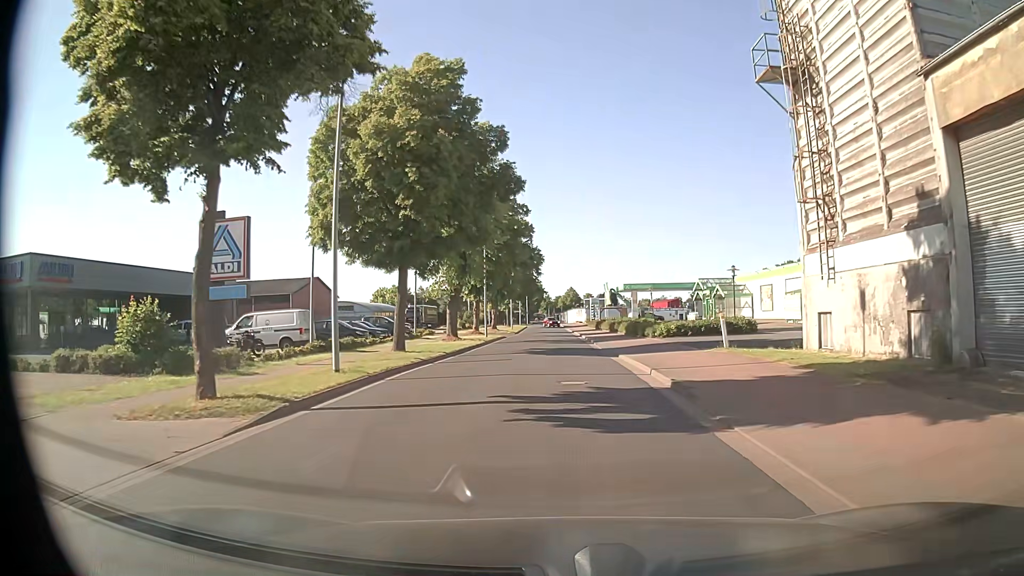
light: Day
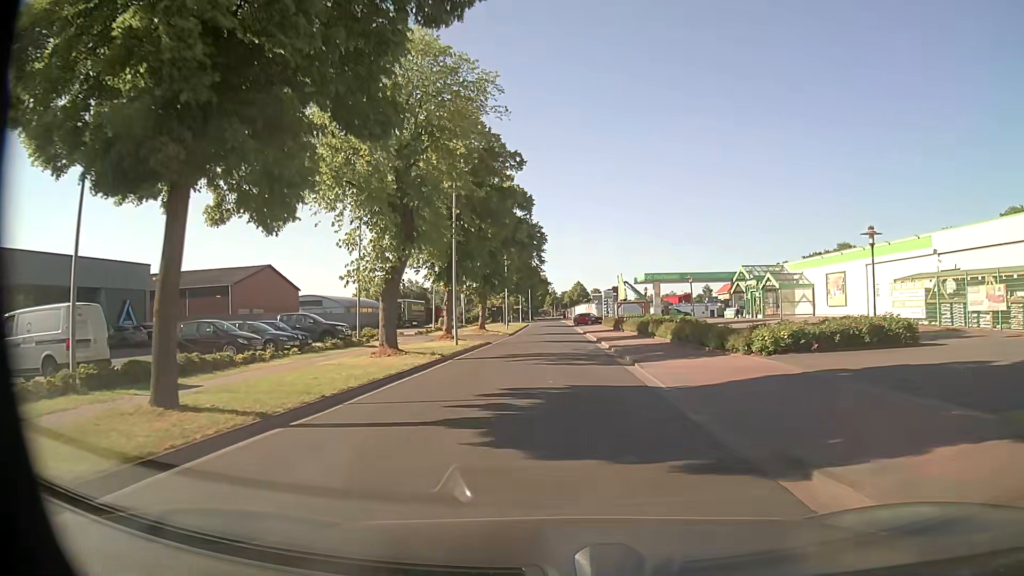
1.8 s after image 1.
(0.0, +16.7) m; 0°
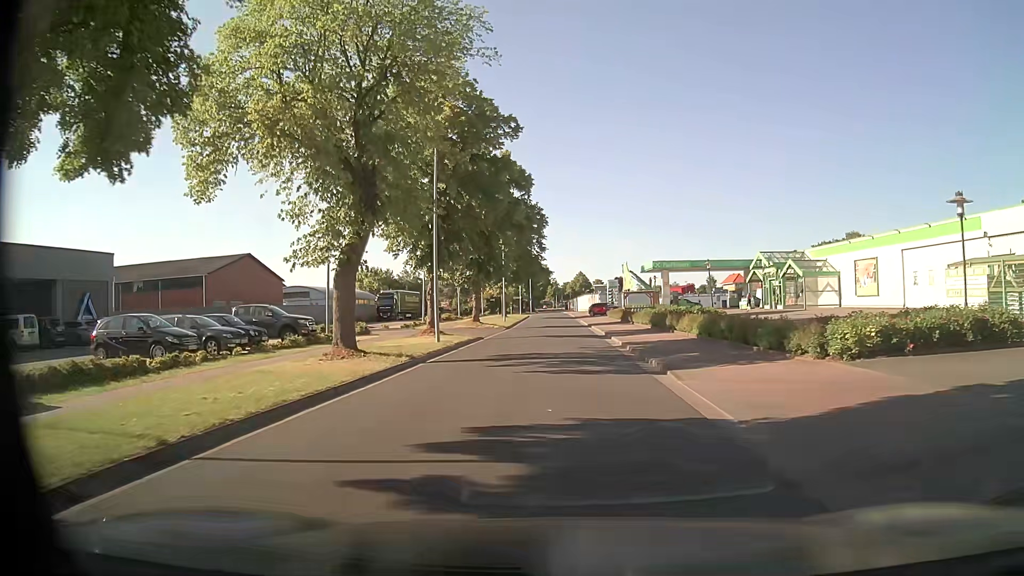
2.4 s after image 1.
(0.0, +5.3) m; 0°
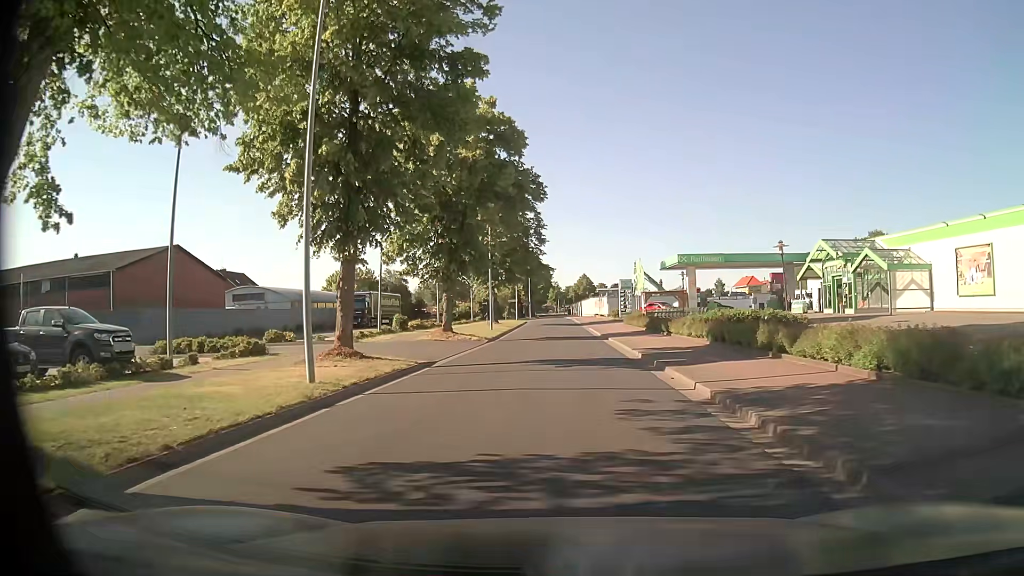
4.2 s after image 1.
(-0.1, +13.8) m; 0°
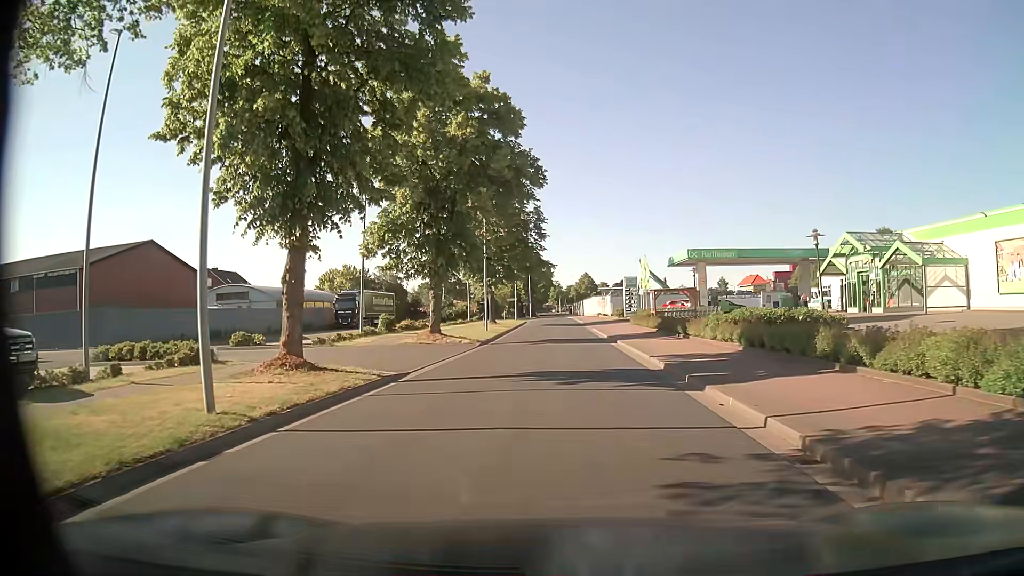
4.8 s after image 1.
(0.0, +4.0) m; -1°
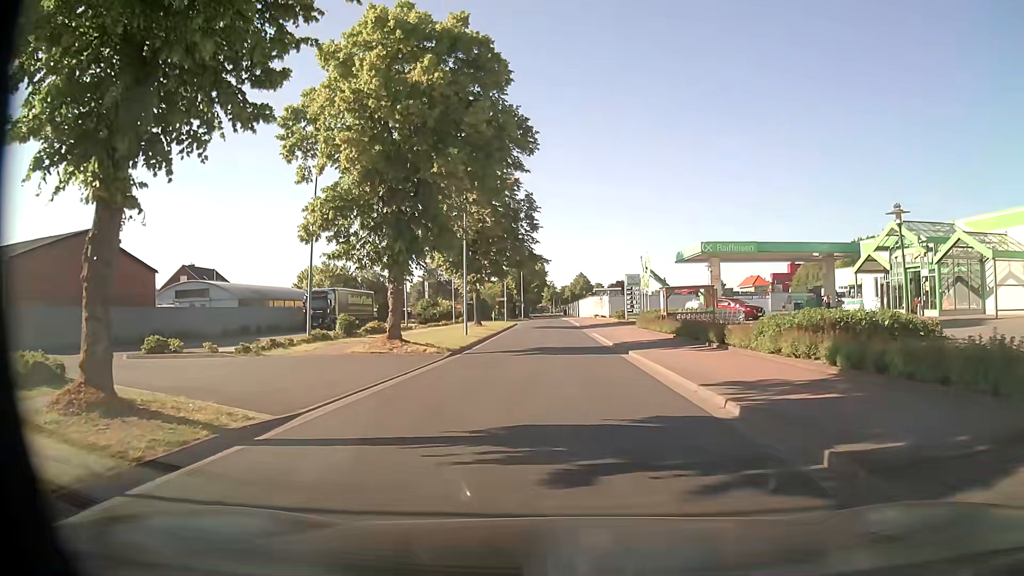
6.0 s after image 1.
(+0.1, +7.0) m; 0°
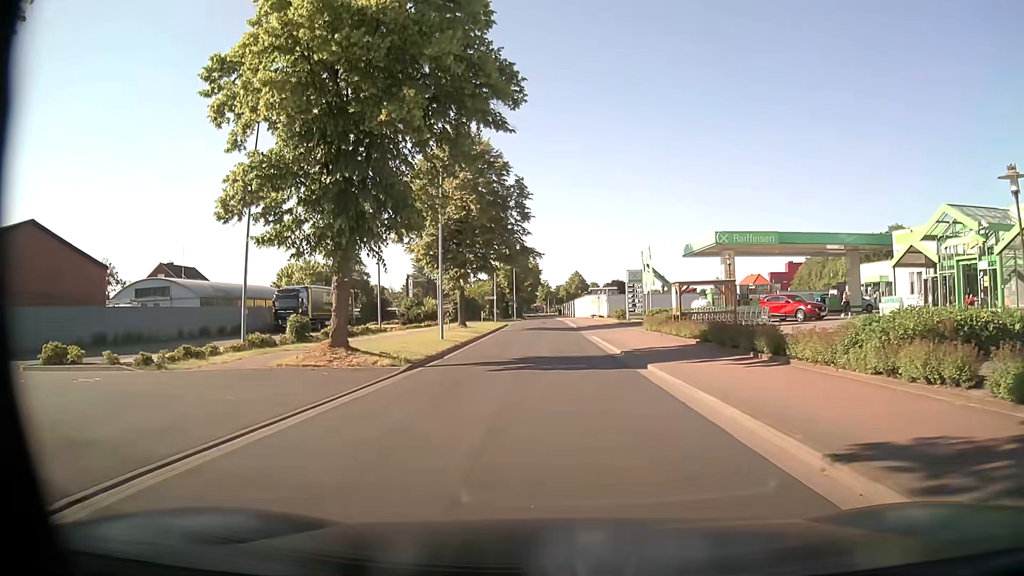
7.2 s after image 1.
(+0.1, +5.9) m; +2°
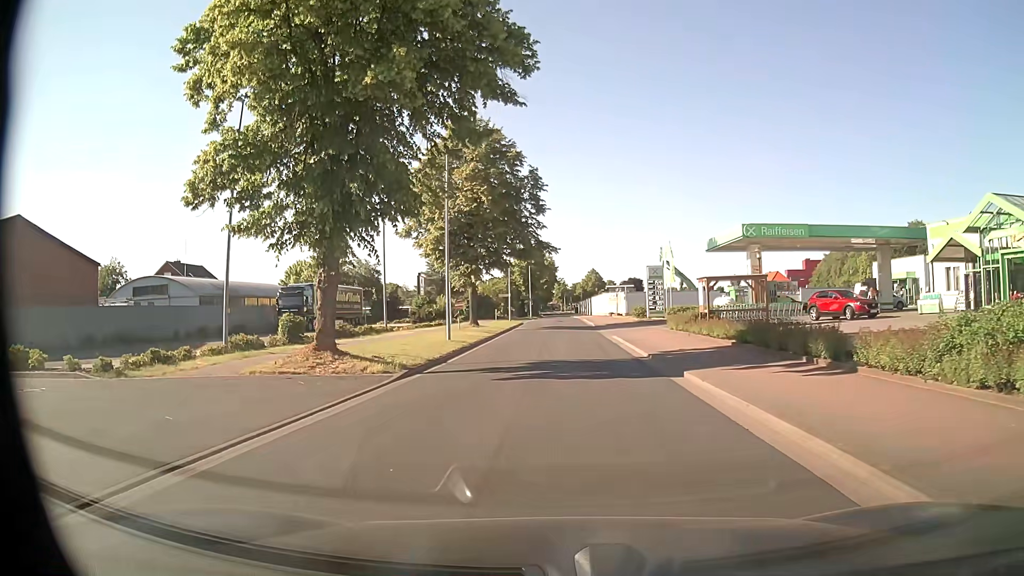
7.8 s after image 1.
(0.0, +2.6) m; -2°
